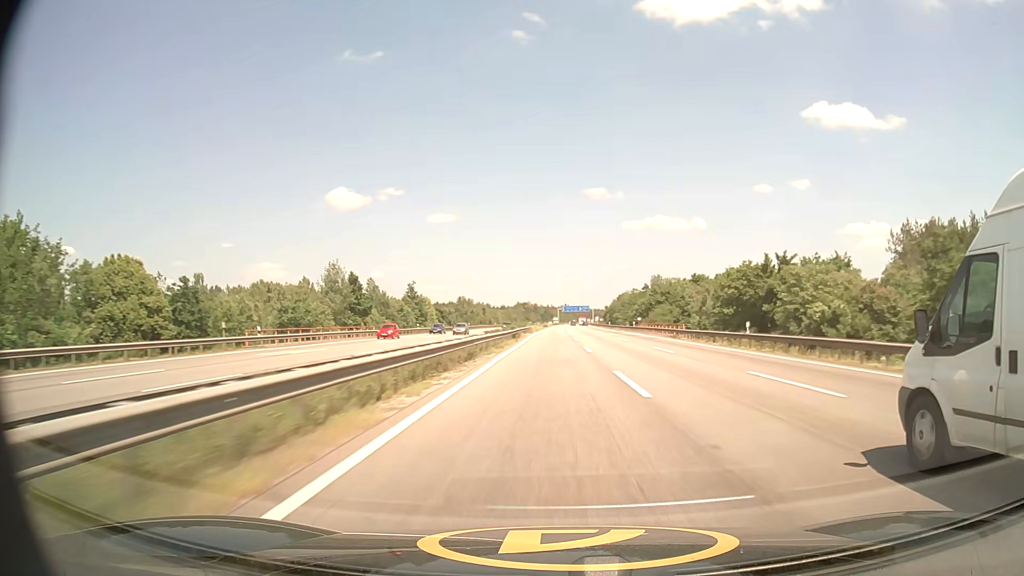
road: motorway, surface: asphalt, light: Day
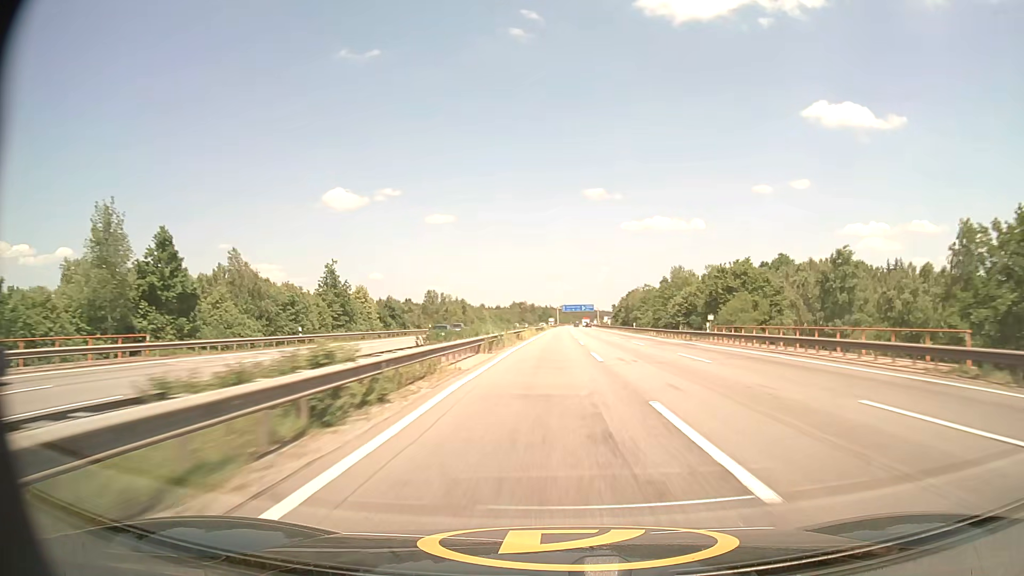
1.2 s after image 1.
(+0.1, +43.0) m; 0°
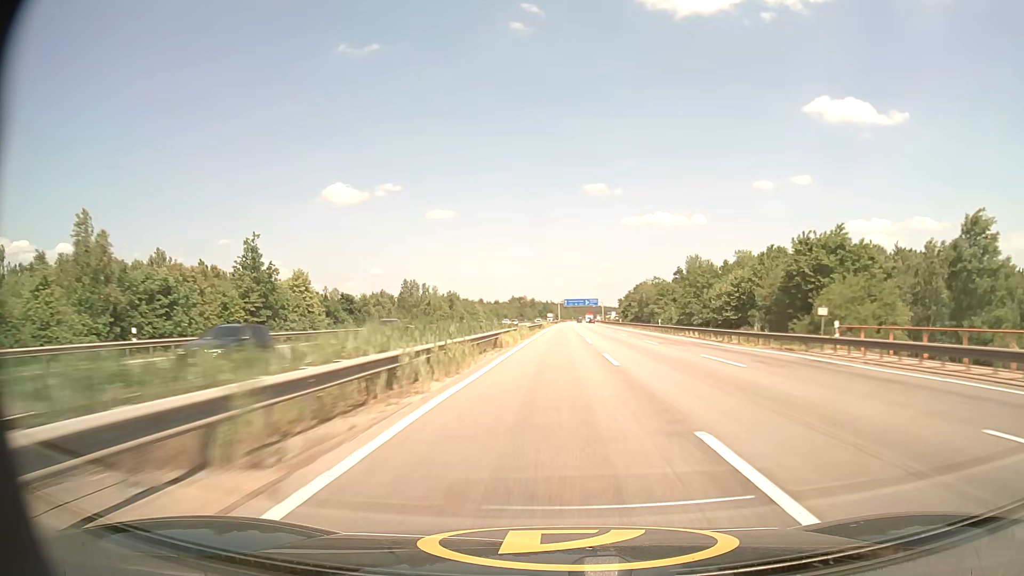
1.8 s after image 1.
(0.0, +21.4) m; 0°
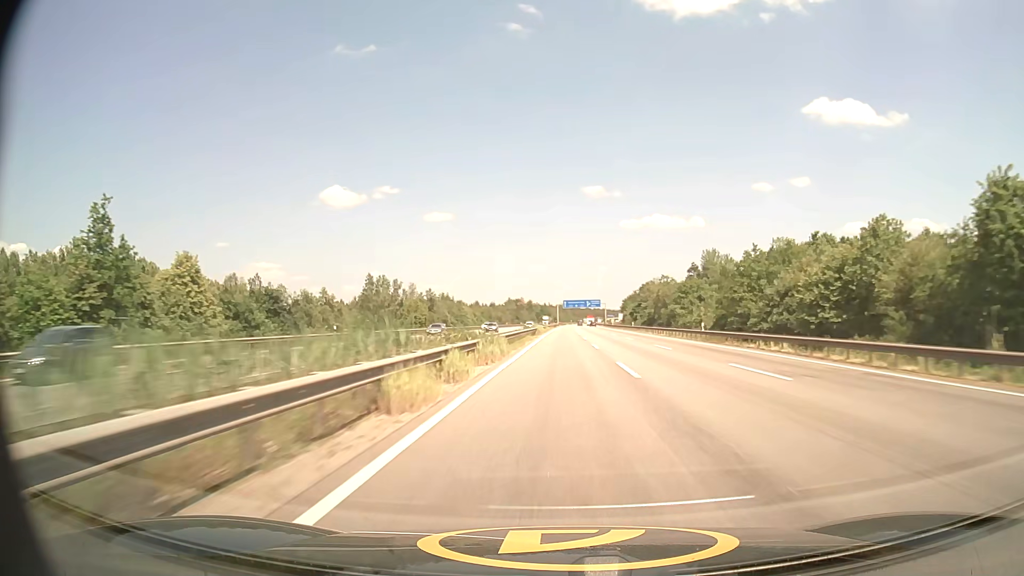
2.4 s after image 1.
(0.0, +21.3) m; 0°
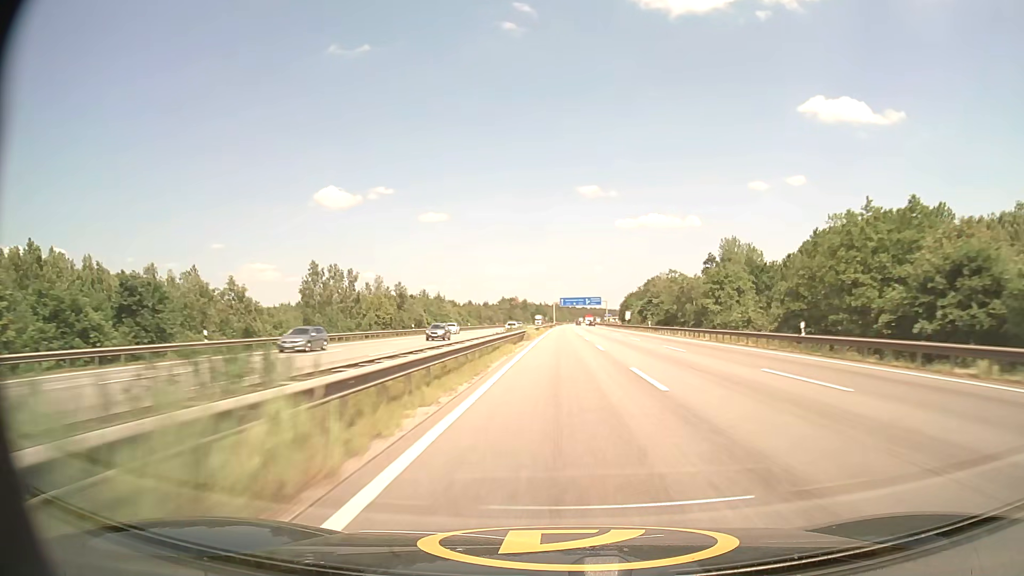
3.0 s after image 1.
(+0.1, +21.3) m; +1°
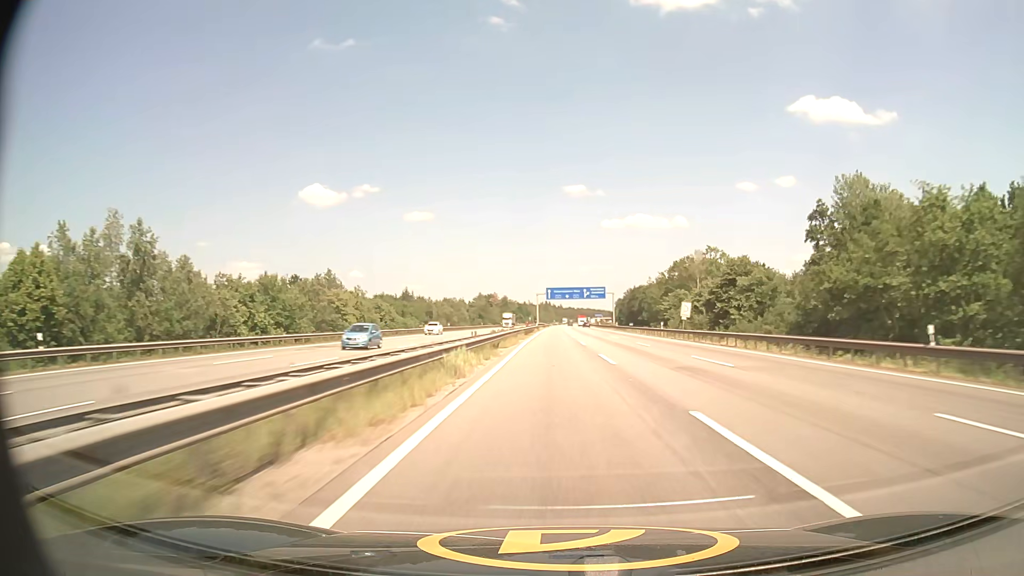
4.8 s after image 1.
(+0.6, +63.6) m; +1°
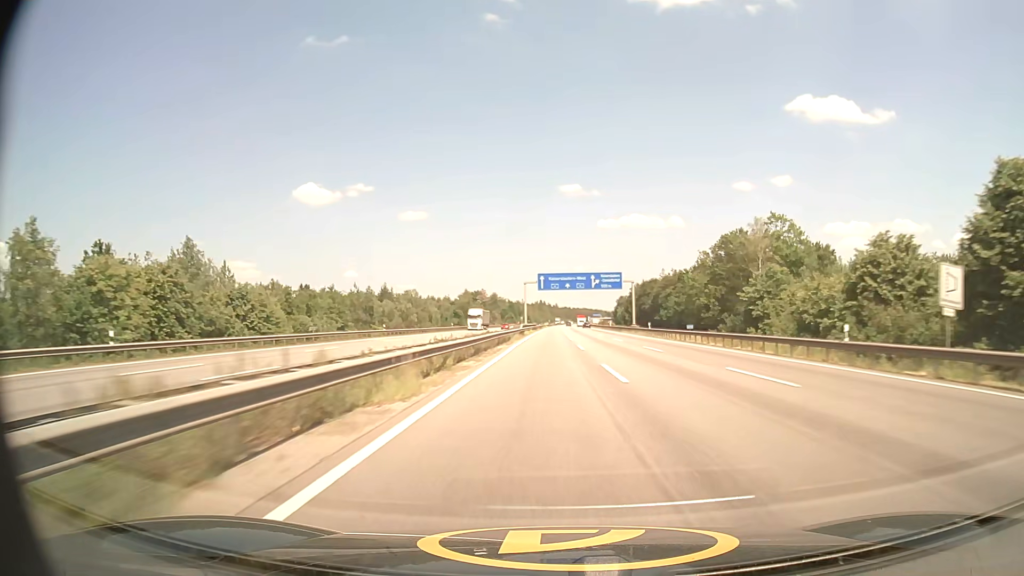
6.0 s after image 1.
(+0.2, +42.5) m; 0°
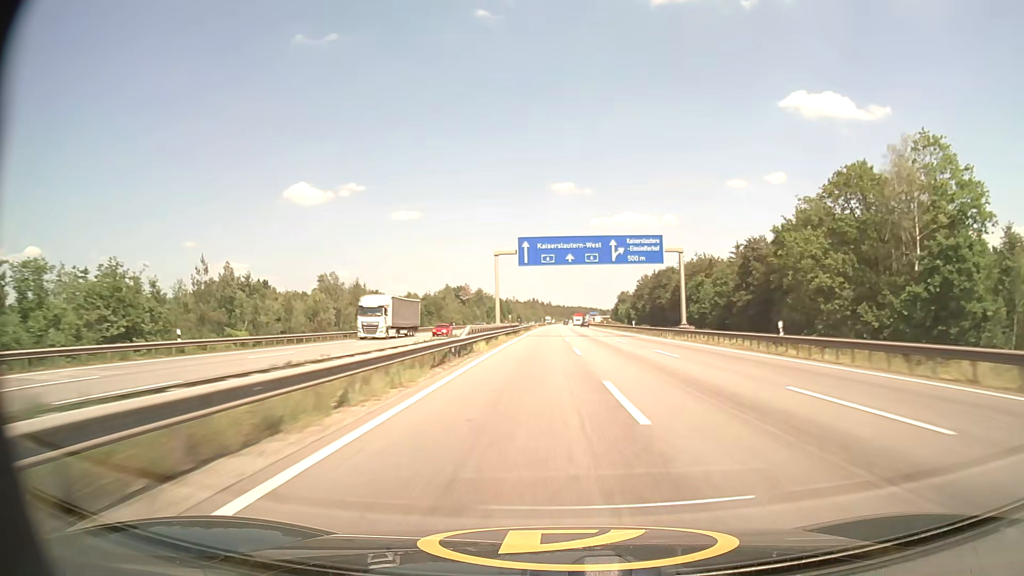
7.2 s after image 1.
(+0.2, +42.5) m; +1°
(0, +10) (0, +20) (0, +30) (0, +40) (0, +50) (0, +60) (+1, +70) (+1, +80) (+1, +90) (+1, +100) m
